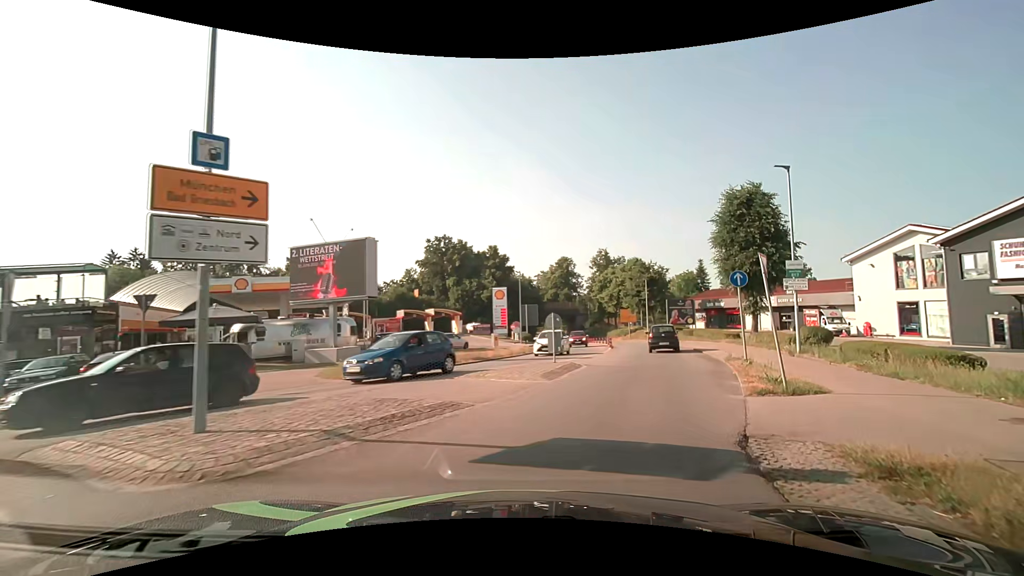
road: service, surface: asphalt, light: Day
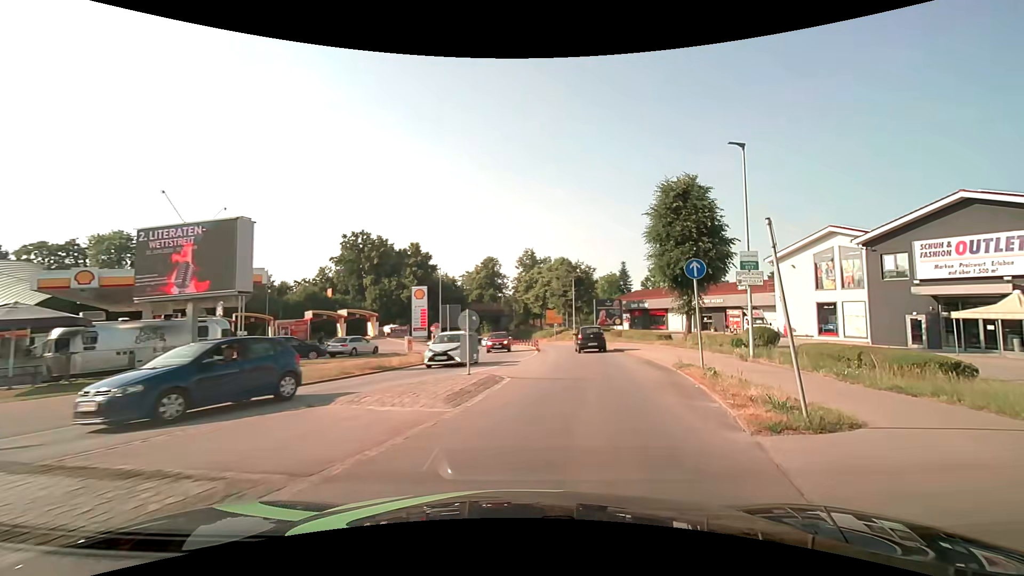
(+0.3, +4.3) m; +8°
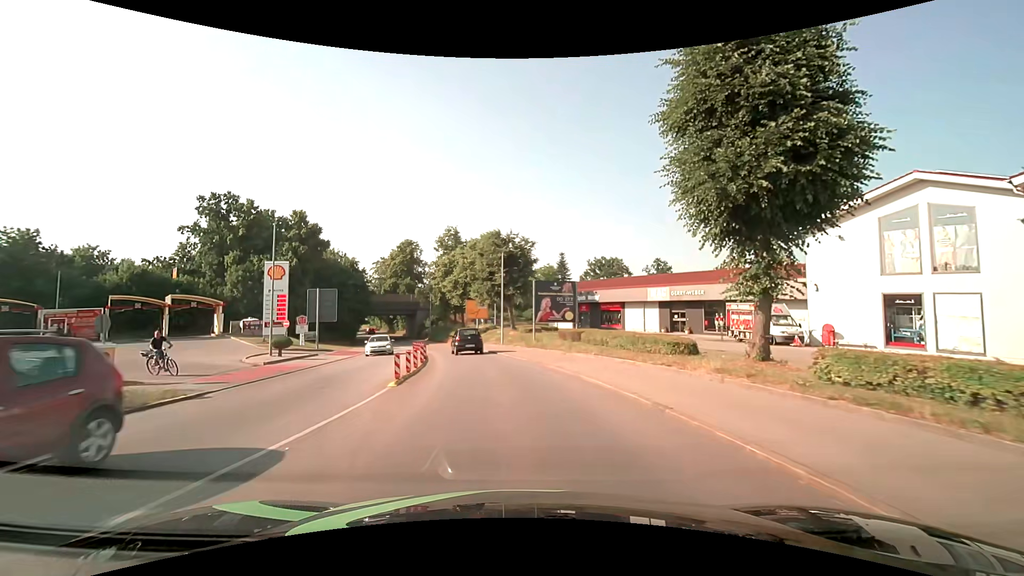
(+2.5, +20.4) m; +8°
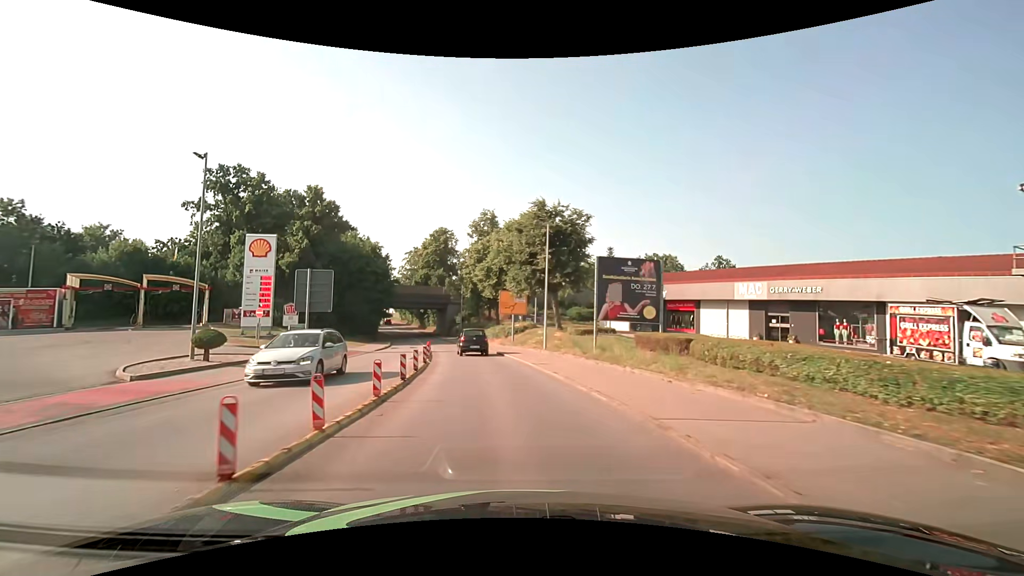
(-0.4, +11.3) m; -5°
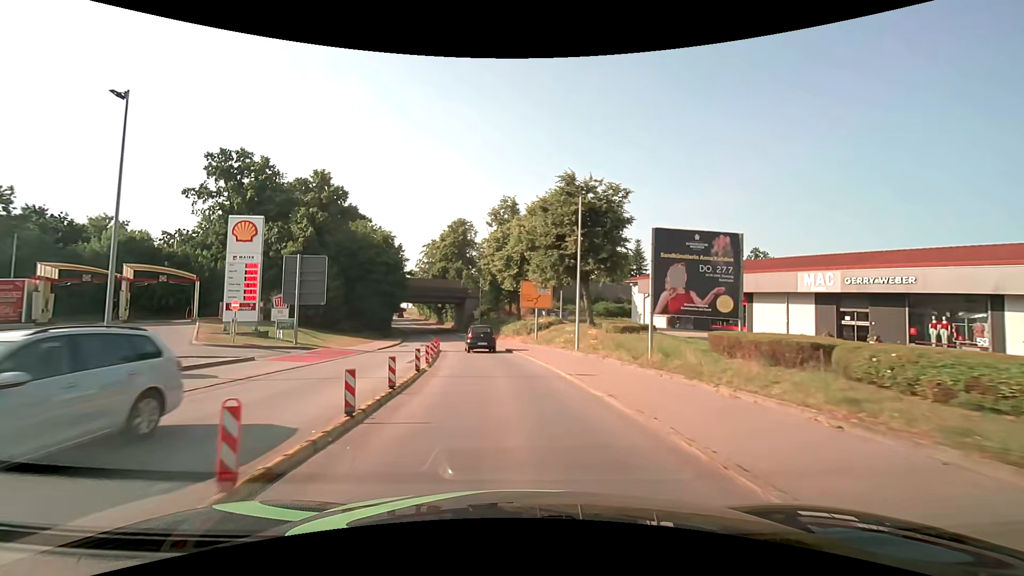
(-0.1, +5.5) m; -2°
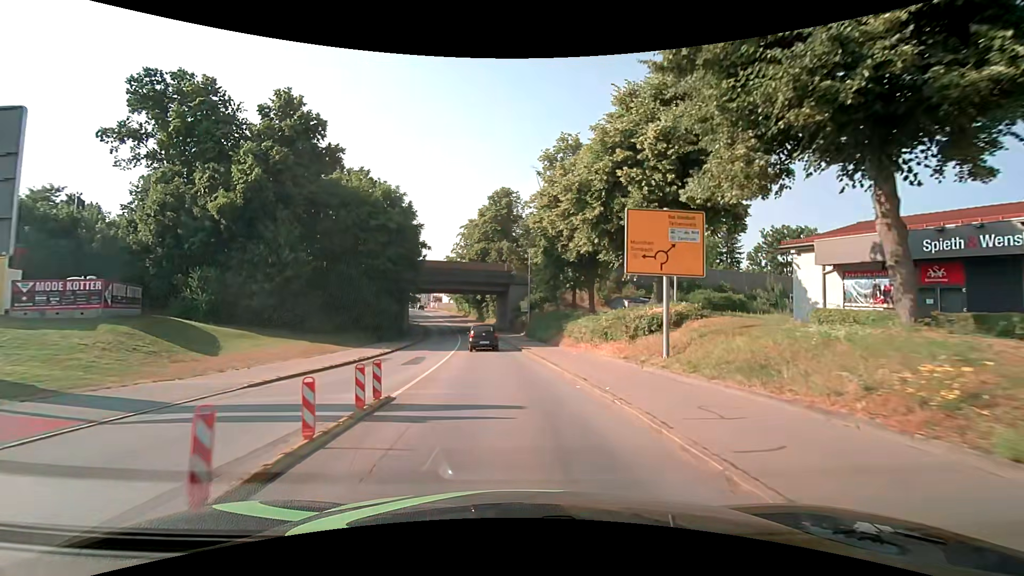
(-1.3, +22.3) m; -6°
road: secondary
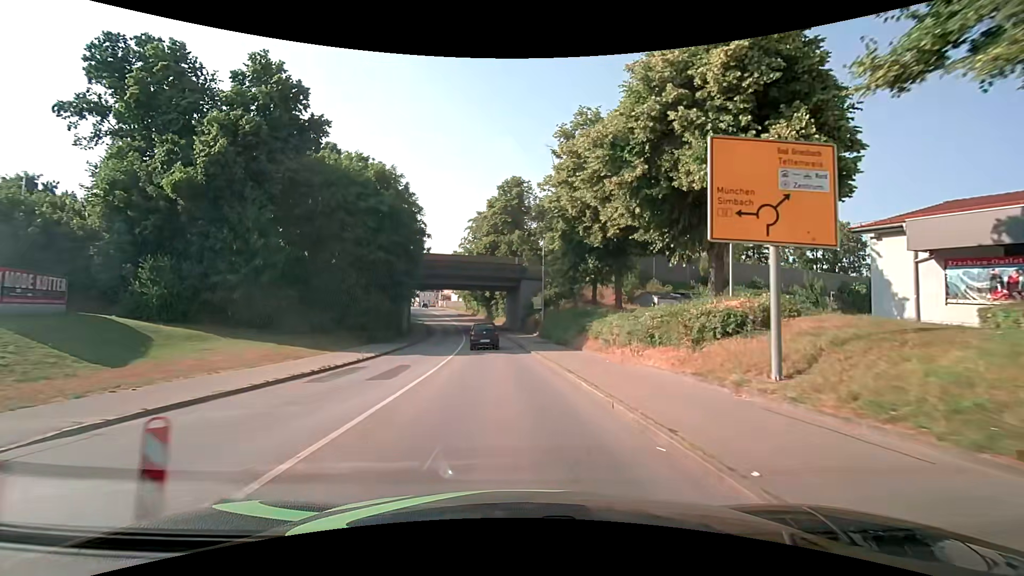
(-0.1, +5.7) m; -2°
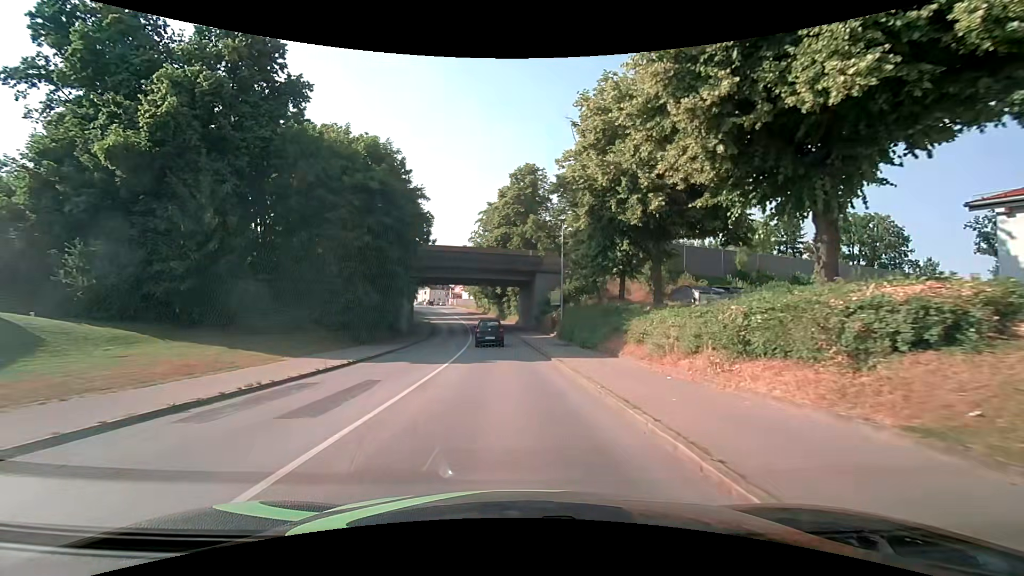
(-0.1, +5.7) m; -1°
(0, +10) (-1, +20) (-1, +30) (-2, +40) (-3, +50) (-5, +60) (-7, +70) (-9, +79) (-11, +89) (-13, +99) m
